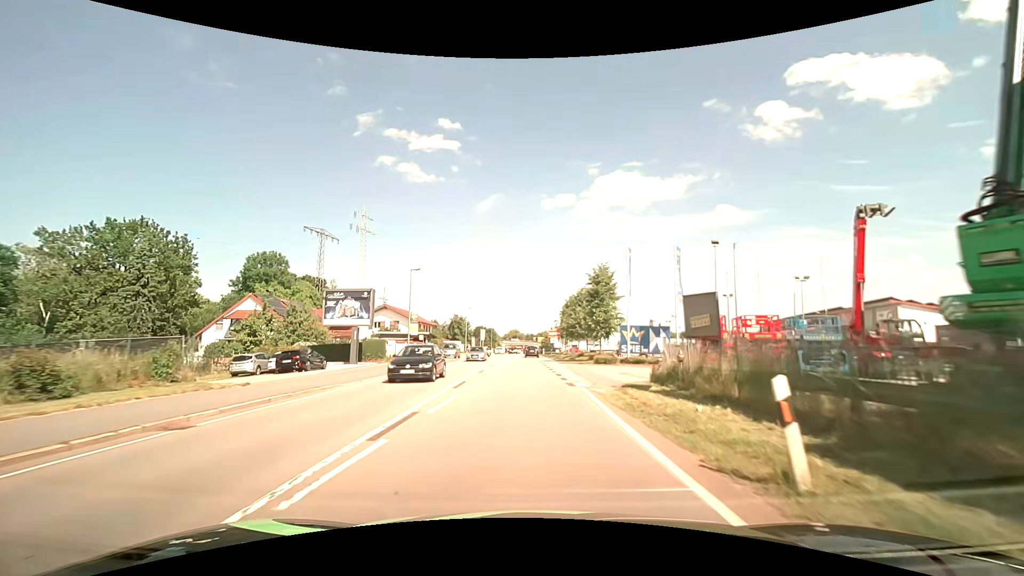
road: primary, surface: asphalt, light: Day
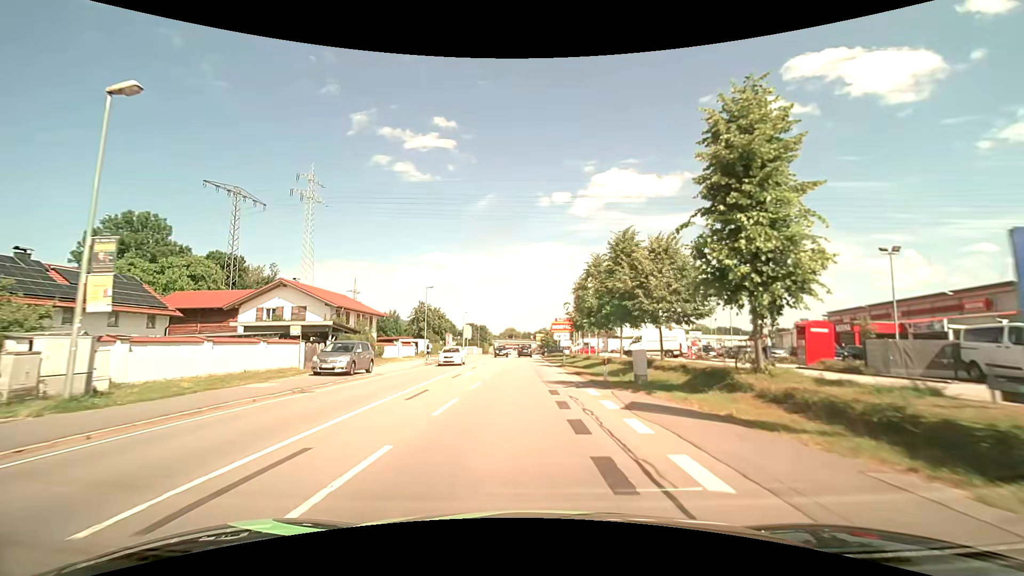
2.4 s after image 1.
(+0.4, +30.4) m; +1°
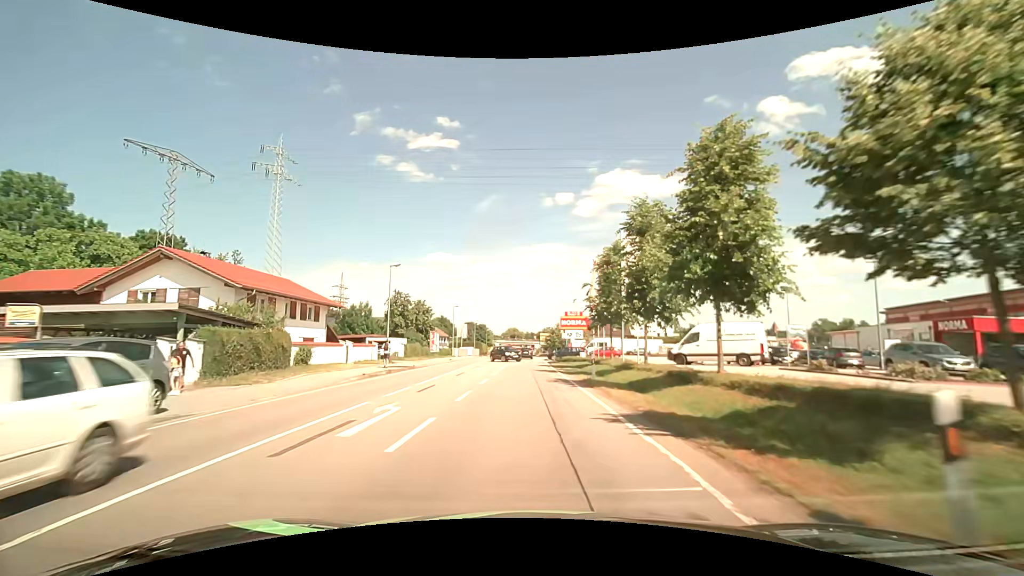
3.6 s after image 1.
(-0.1, +15.3) m; 0°
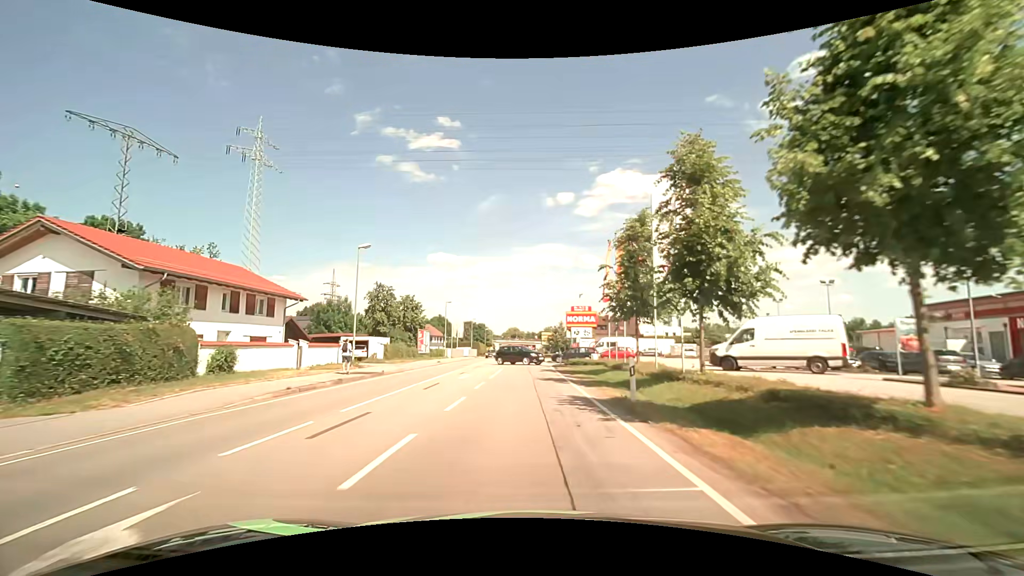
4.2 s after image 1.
(0.0, +7.6) m; 0°
